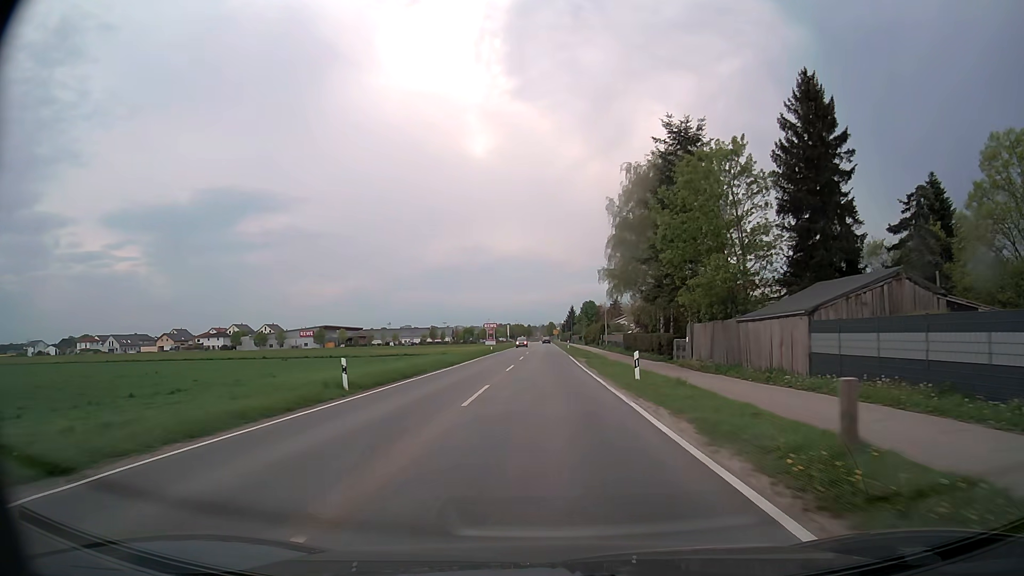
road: tertiary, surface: asphalt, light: Day
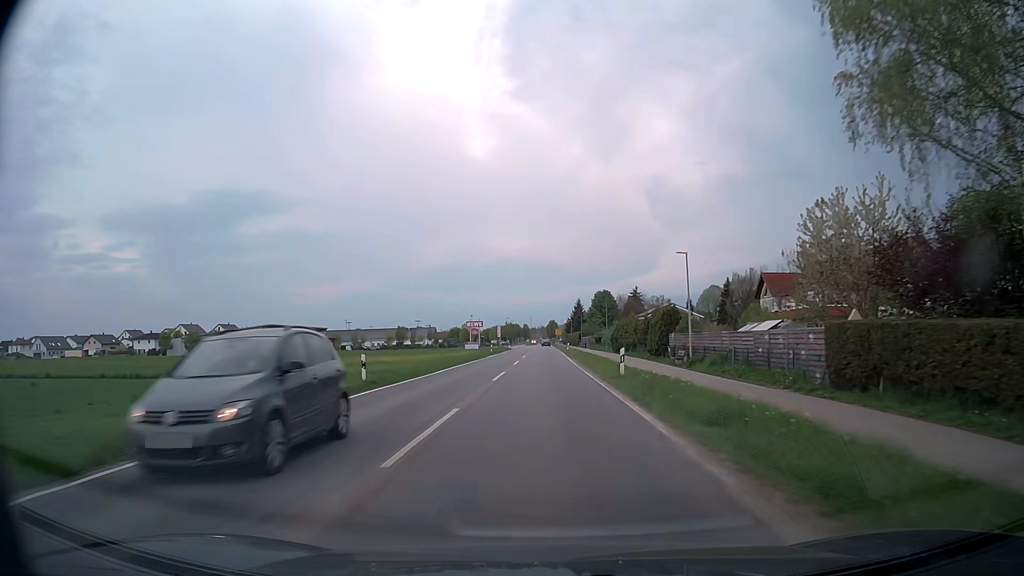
(-0.1, +51.7) m; 0°
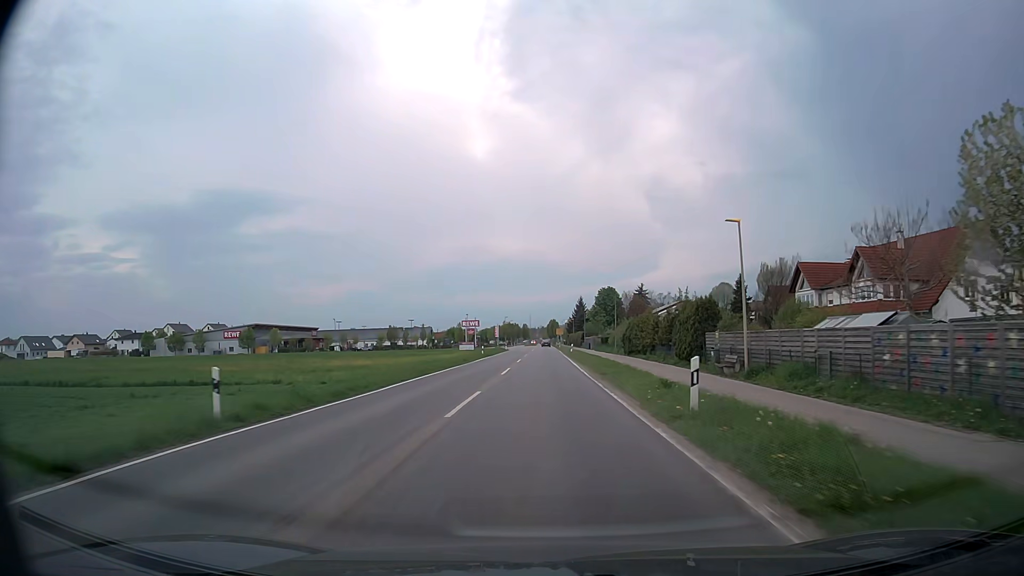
(0.0, +10.4) m; 0°
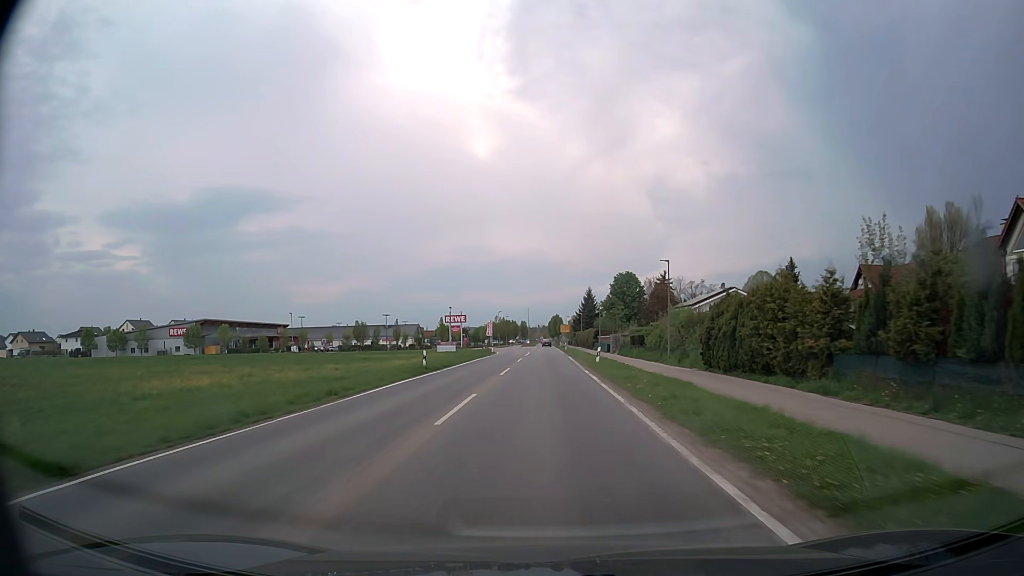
(0.0, +31.1) m; 0°
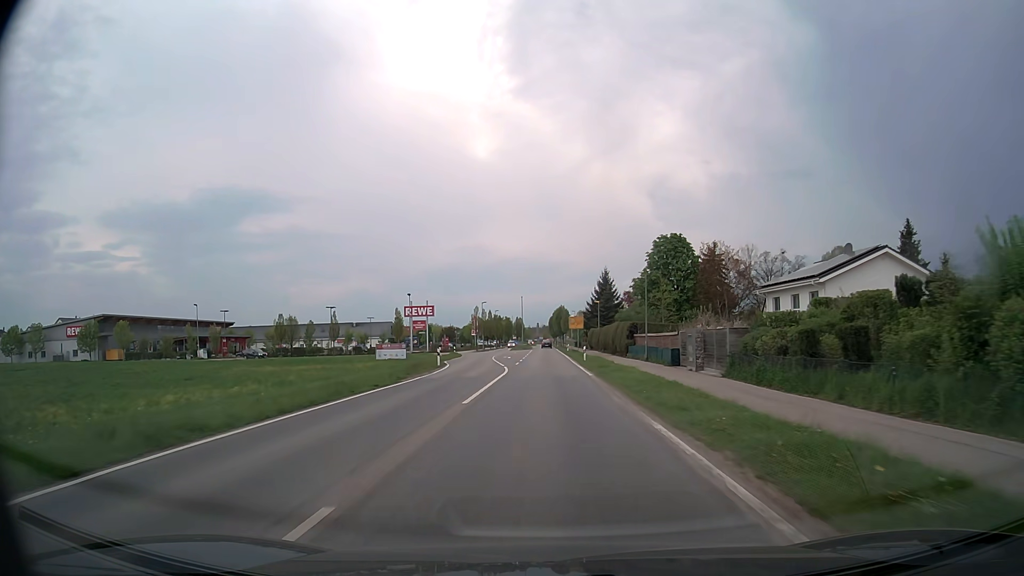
(0.0, +41.4) m; 0°
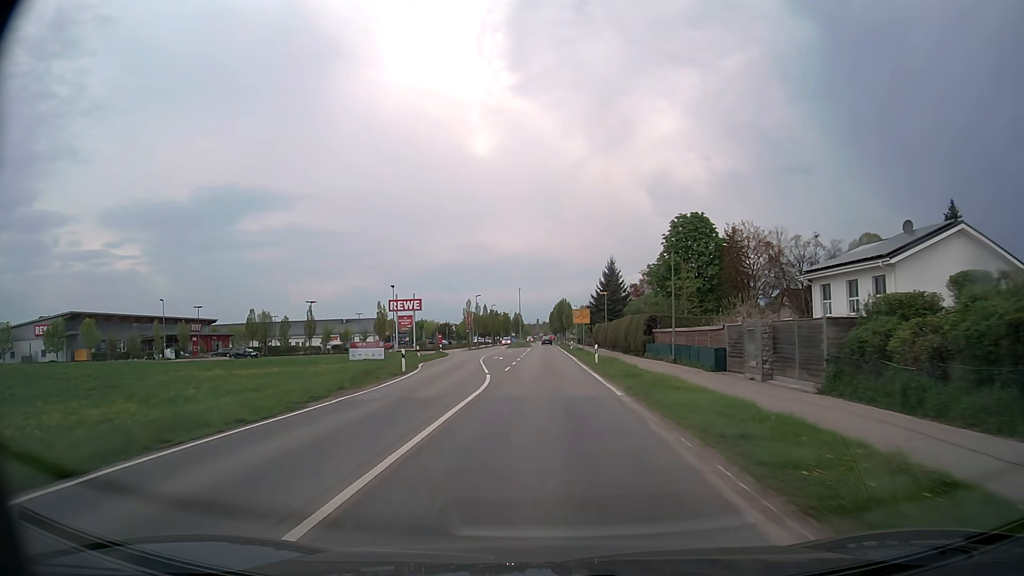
(0.0, +10.2) m; 0°
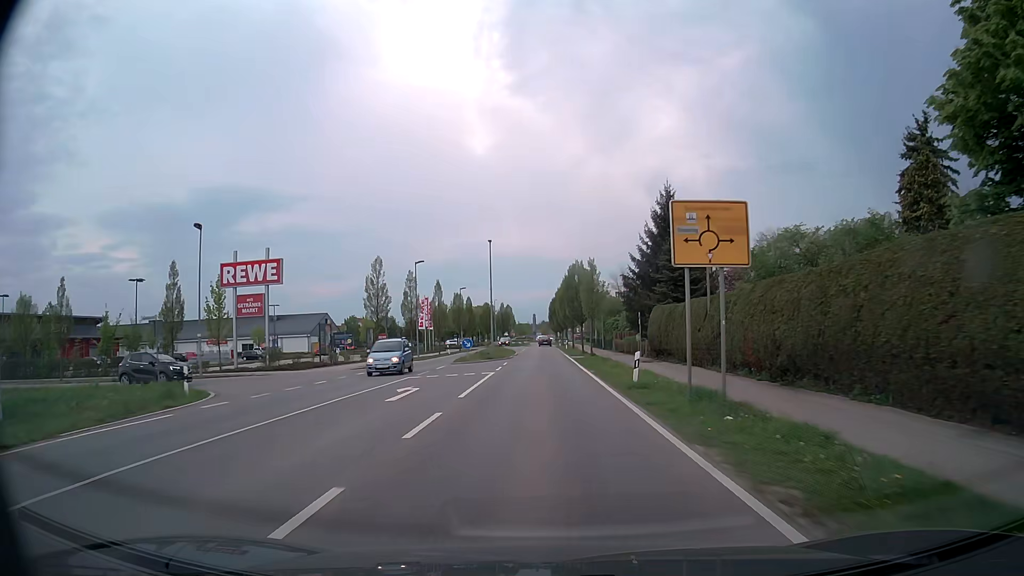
(-0.1, +48.9) m; 0°
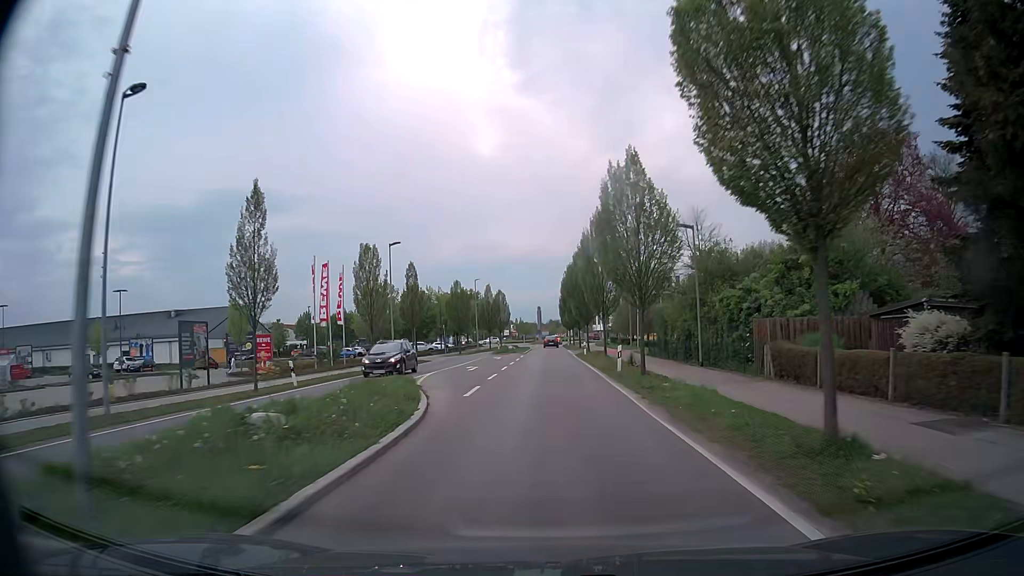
(-0.3, +44.0) m; -1°
(0, +10) (0, +20) (0, +30) (0, +40) (0, +50) (0, +60) (0, +70) (0, +80) (0, +90) (0, +100) m
